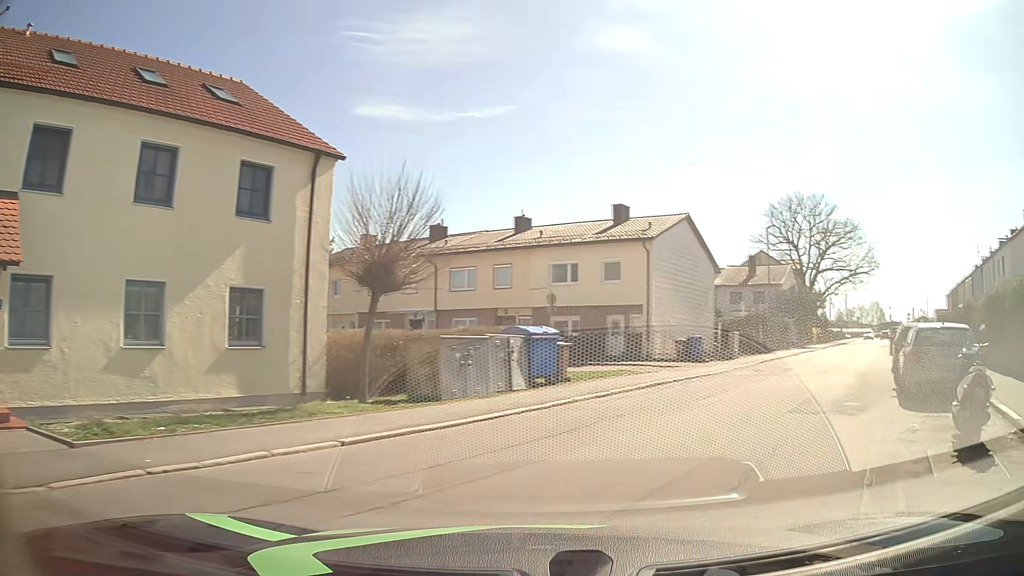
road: residential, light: Day
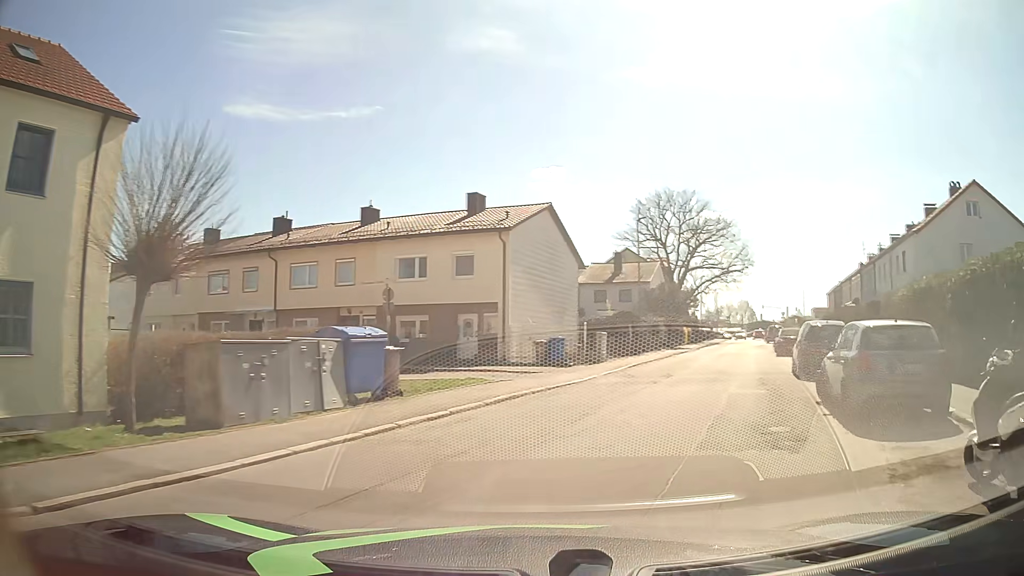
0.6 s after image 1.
(+0.4, +3.5) m; +13°
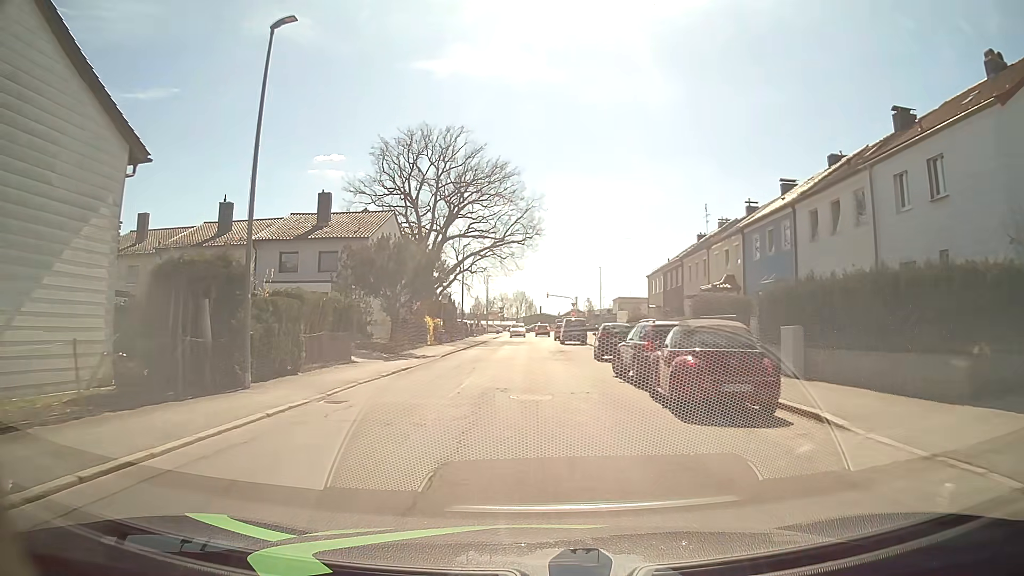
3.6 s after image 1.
(+7.1, +25.4) m; +20°
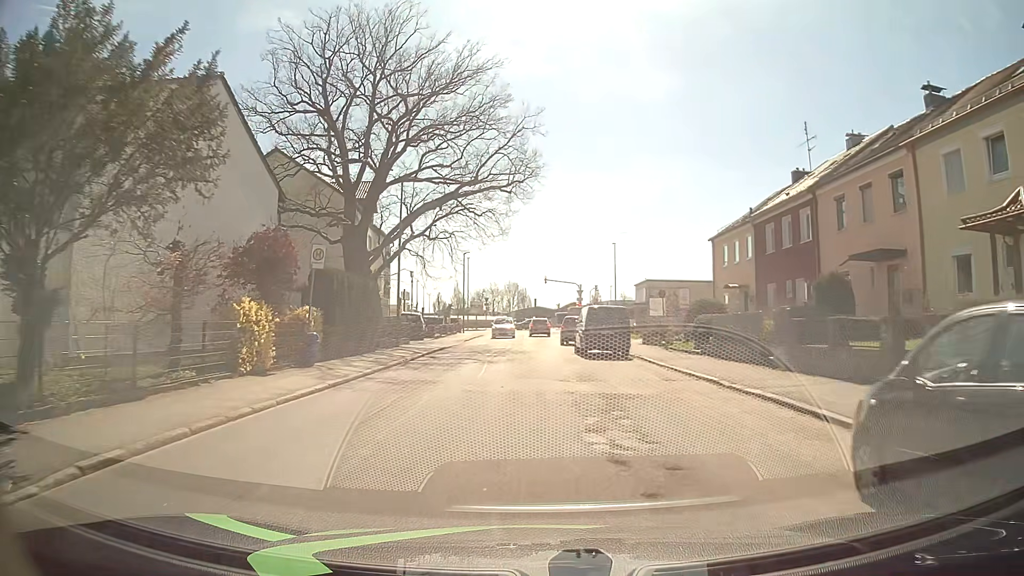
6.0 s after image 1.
(0.0, +24.6) m; 0°
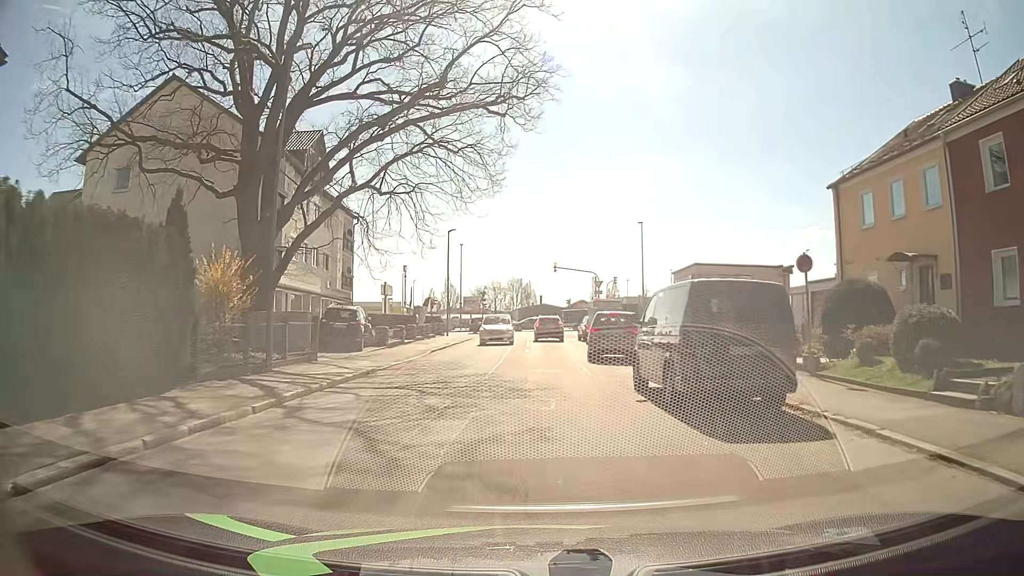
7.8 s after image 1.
(-0.1, +15.8) m; -1°
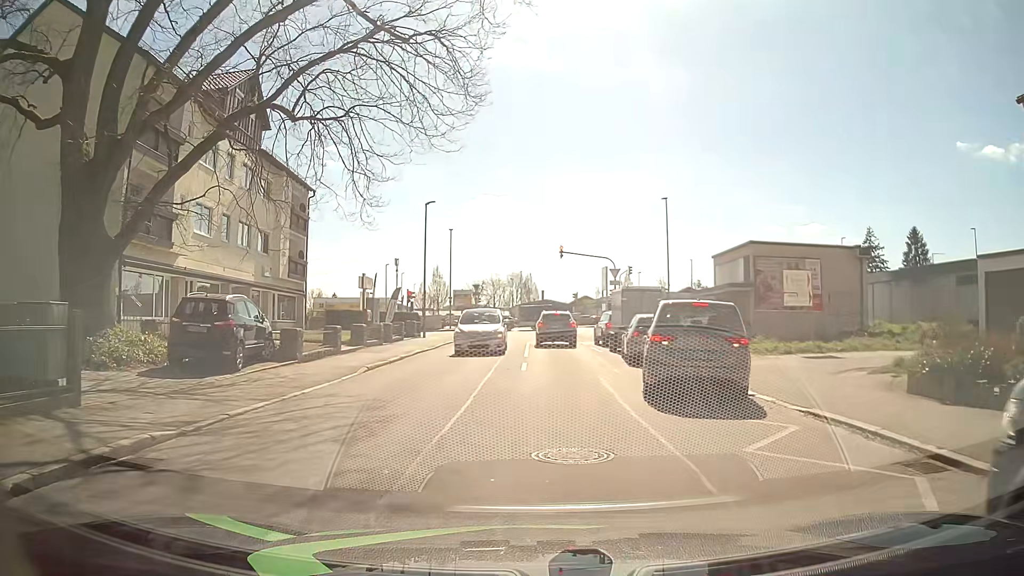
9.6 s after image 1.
(0.0, +10.8) m; 0°
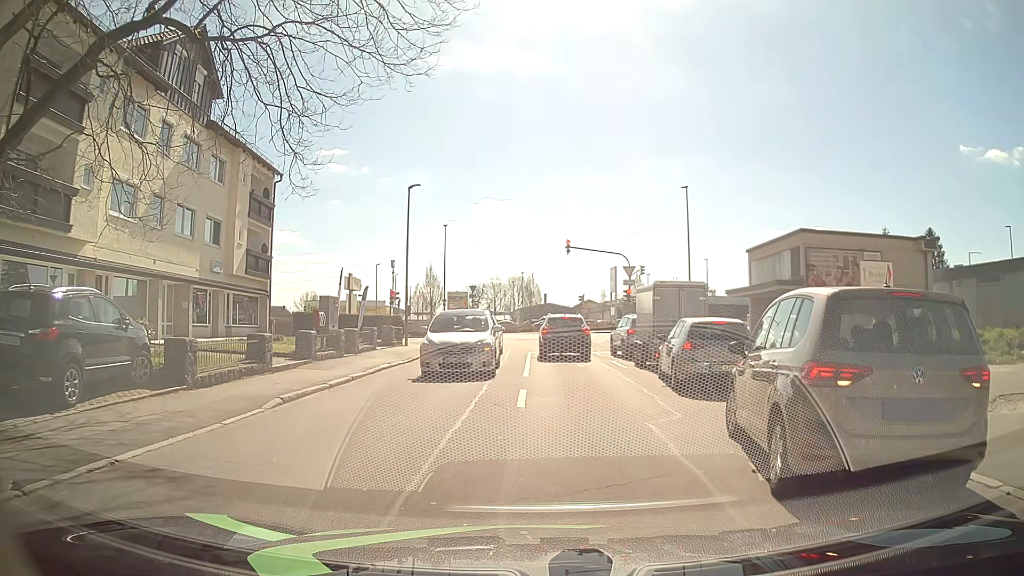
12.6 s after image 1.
(0.0, +5.8) m; -1°
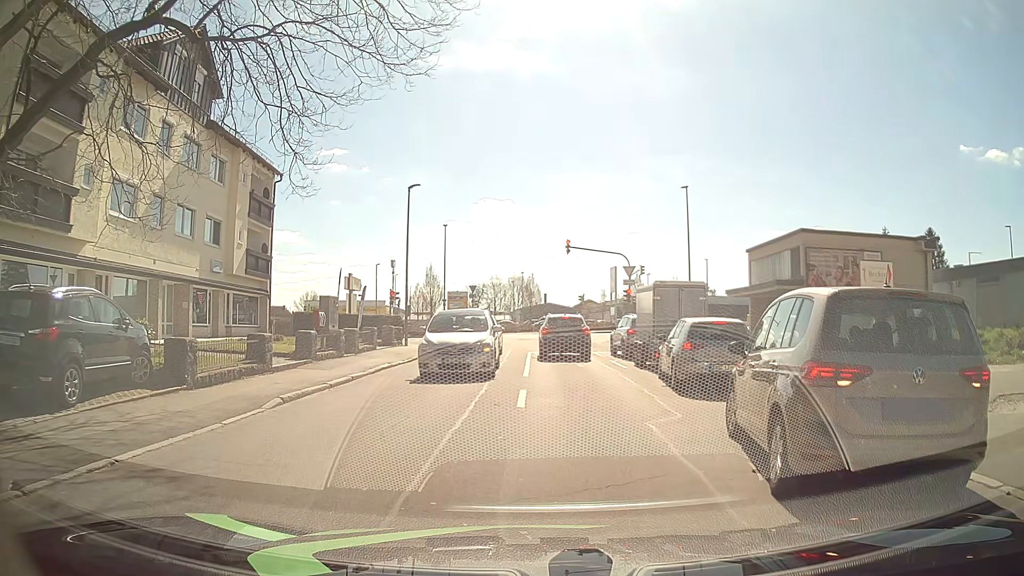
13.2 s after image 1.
(0.0, 0.0) m; 0°
(+1, +10) (+1, +20) (+1, +30) (+1, +40) (-1, +50) (-8, +57) (-17, +60) (-27, +60) (-37, +59) (-47, +58) m
